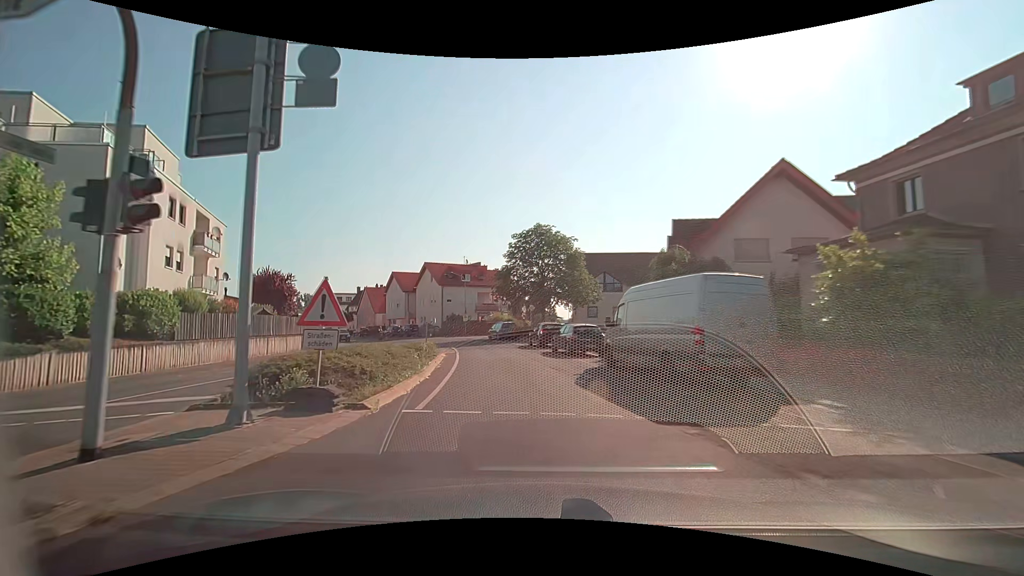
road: secondary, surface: asphalt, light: Day
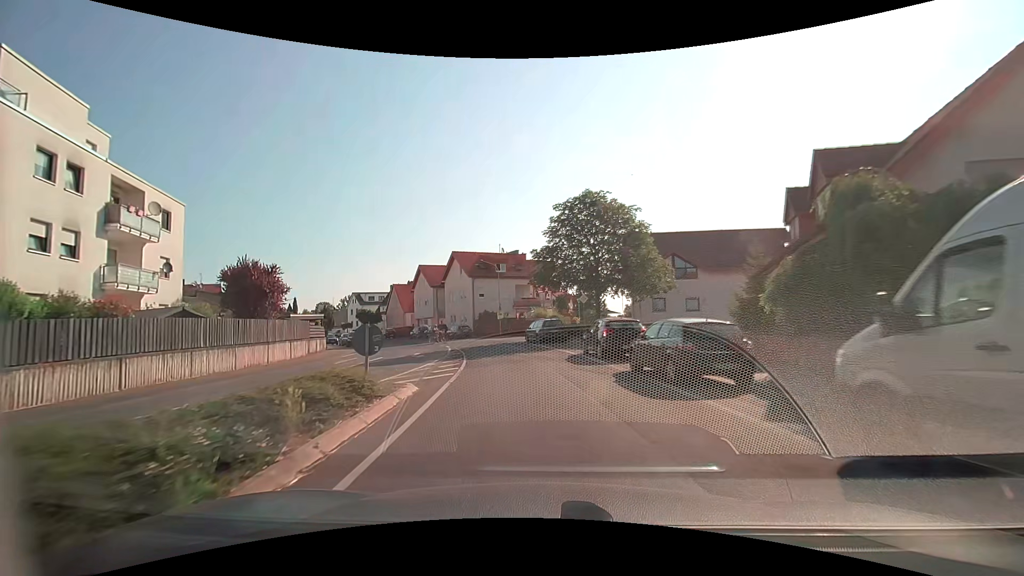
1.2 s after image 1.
(-0.4, +11.5) m; -5°
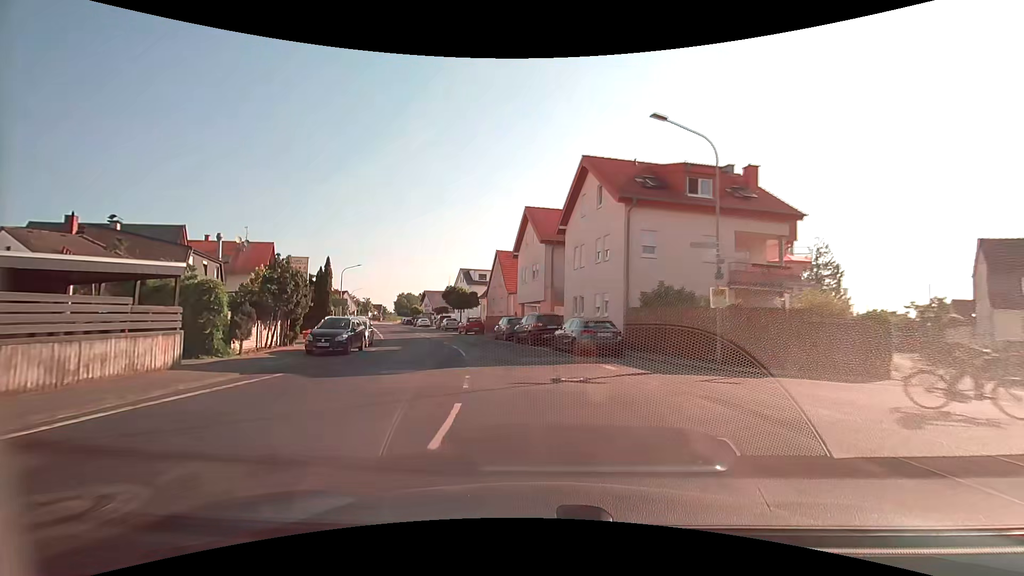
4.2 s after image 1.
(-4.5, +33.9) m; -16°
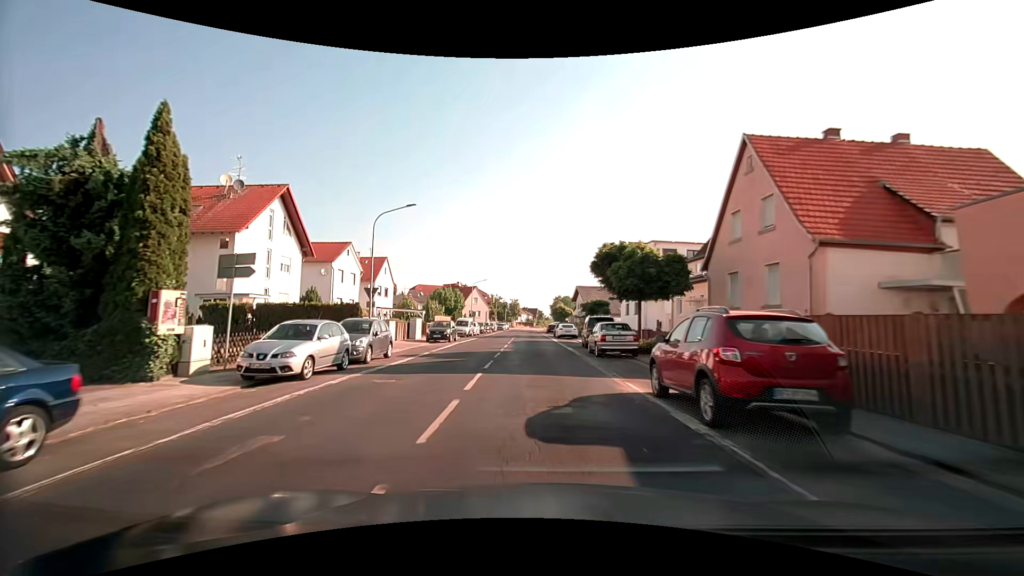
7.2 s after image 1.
(-6.0, +35.7) m; -18°
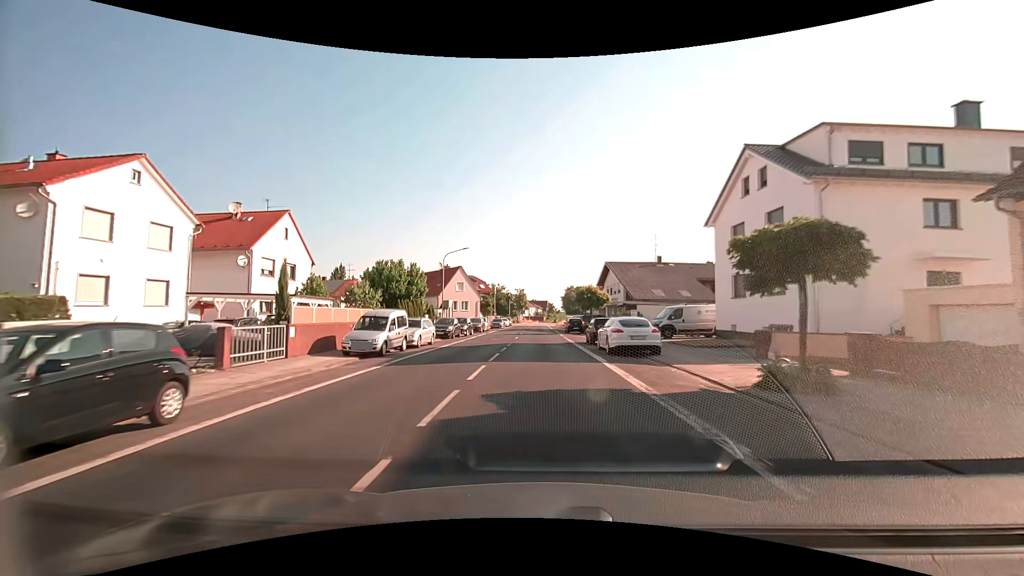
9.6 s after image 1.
(-0.7, +29.5) m; -1°
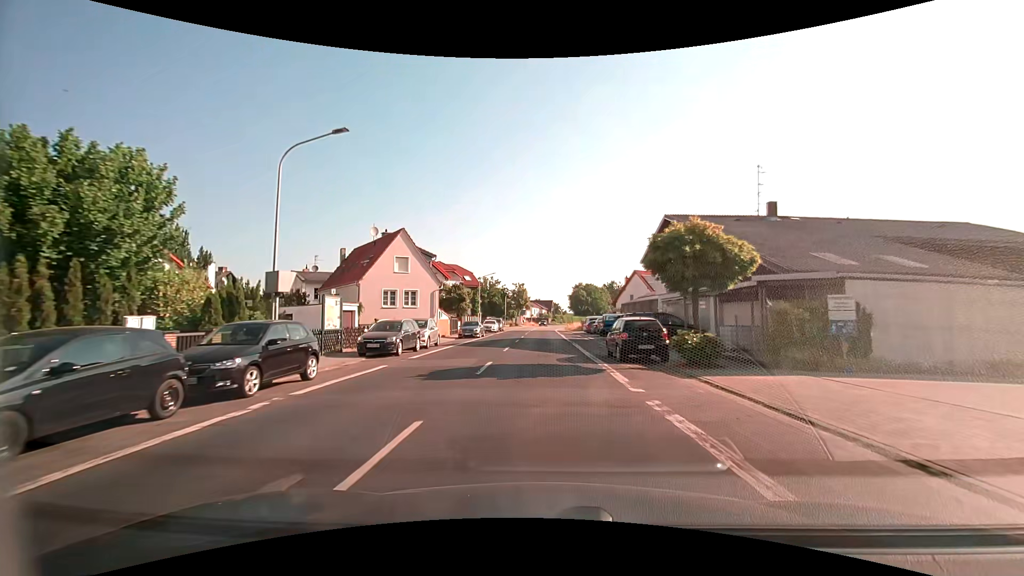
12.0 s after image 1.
(-0.2, +29.9) m; -1°
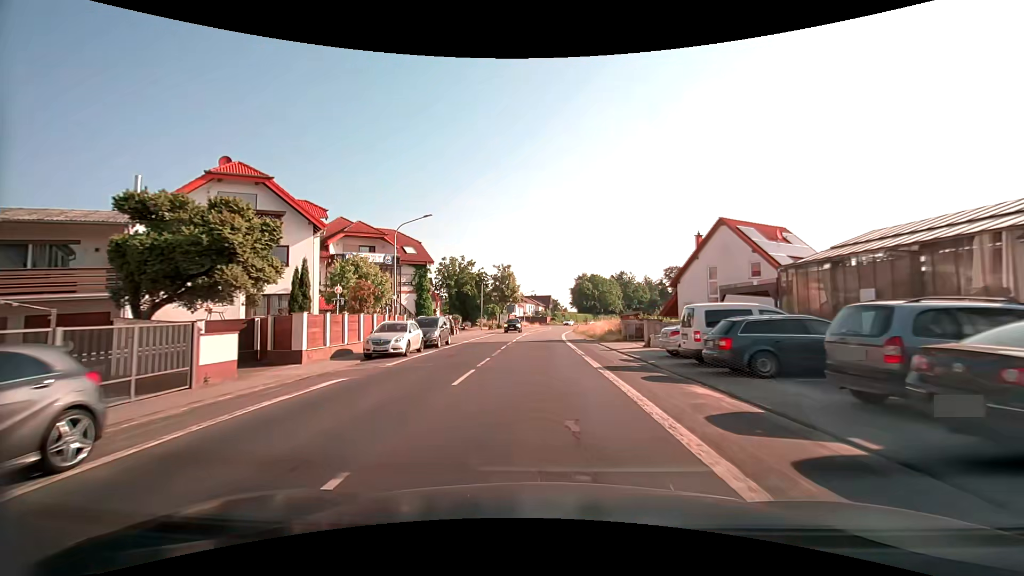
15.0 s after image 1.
(+0.3, +38.1) m; +1°
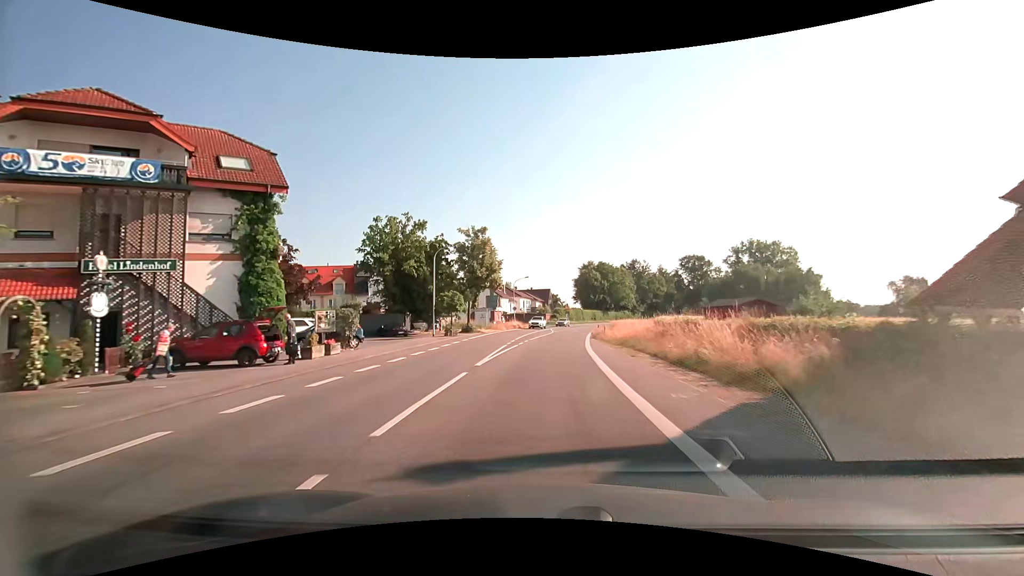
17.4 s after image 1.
(0.0, +31.1) m; 0°
(0, +10) (0, +20) (+1, +30) (+2, +40) (+3, +50) (+4, +60) (+5, +70) (+7, +80) (+9, +89) (+12, +99) m
